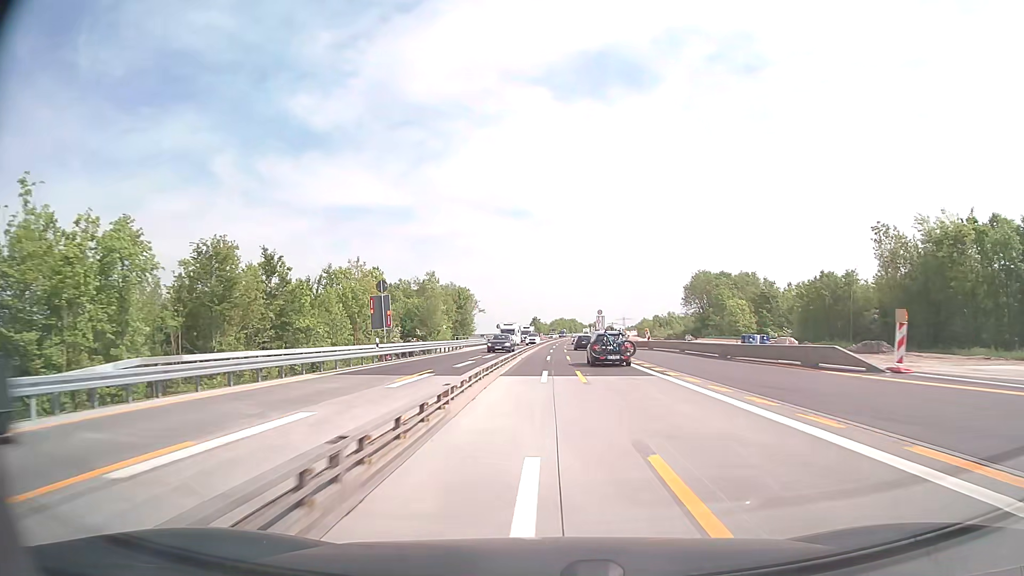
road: motorway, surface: asphalt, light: Day
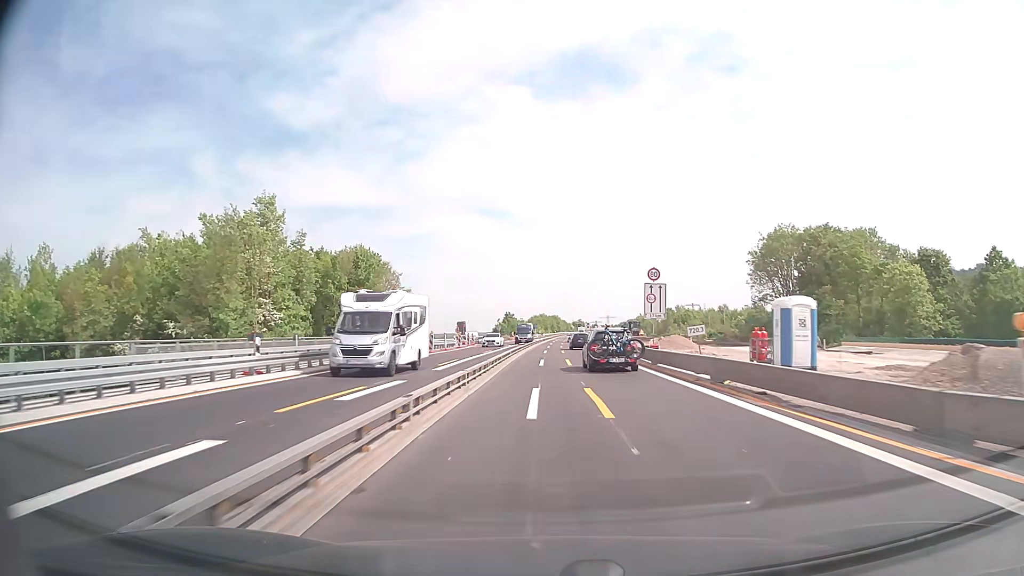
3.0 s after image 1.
(+1.0, +62.6) m; +2°
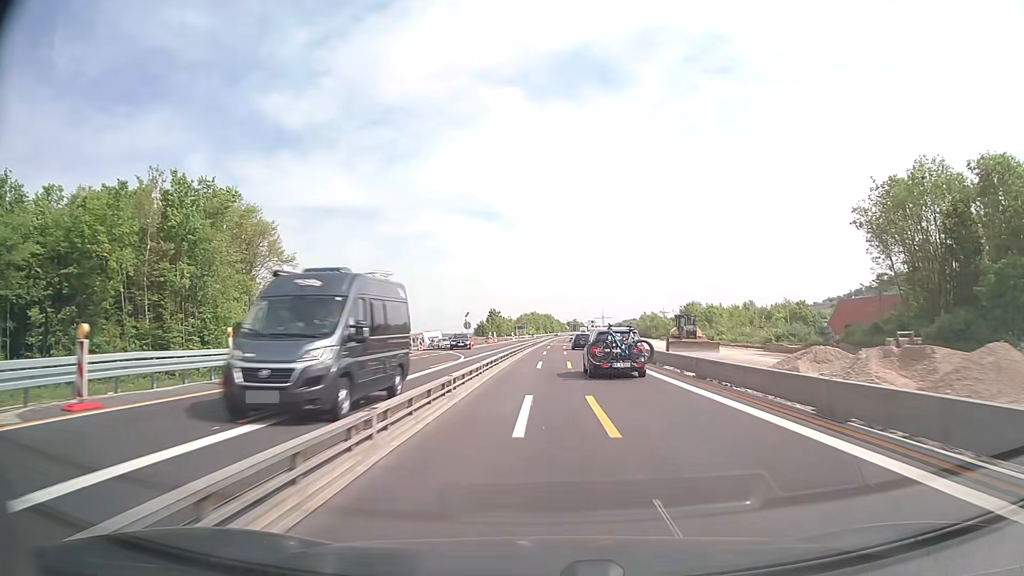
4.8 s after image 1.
(+0.3, +37.5) m; +1°
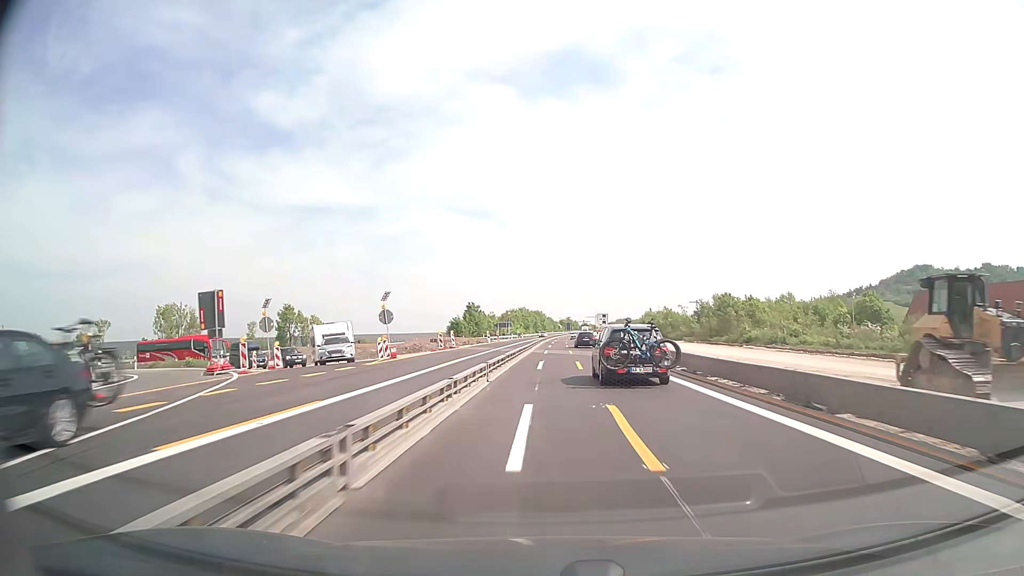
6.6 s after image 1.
(+0.1, +38.1) m; +1°
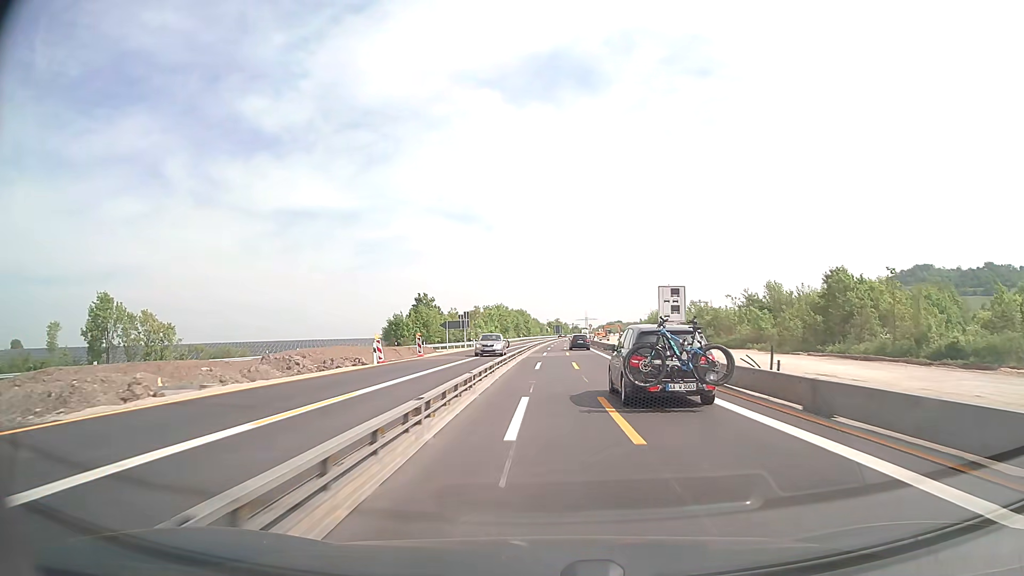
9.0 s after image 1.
(+0.6, +51.7) m; +1°
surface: concrete
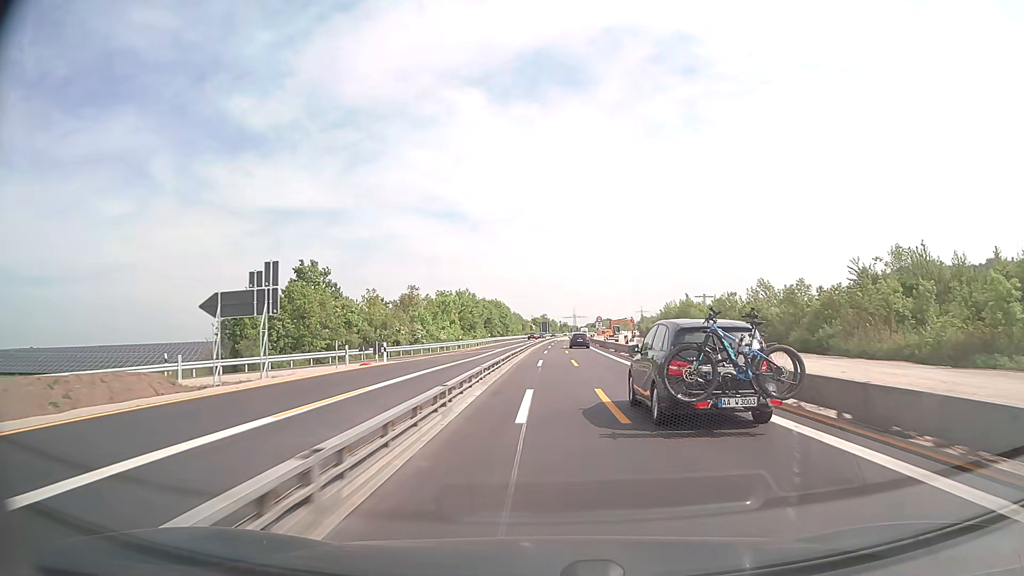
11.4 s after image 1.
(+0.4, +52.3) m; +1°
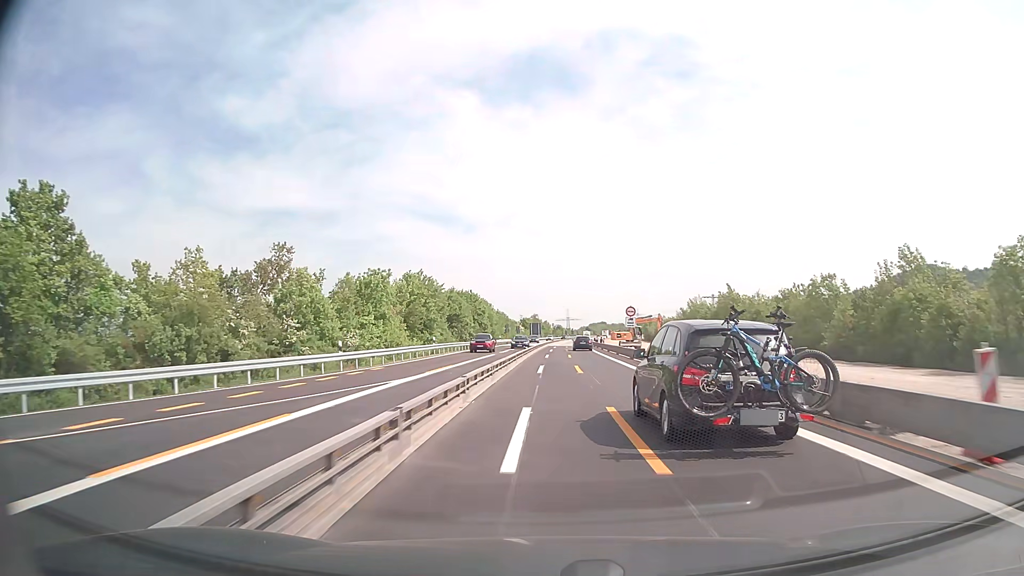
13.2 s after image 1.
(+0.3, +39.2) m; +1°
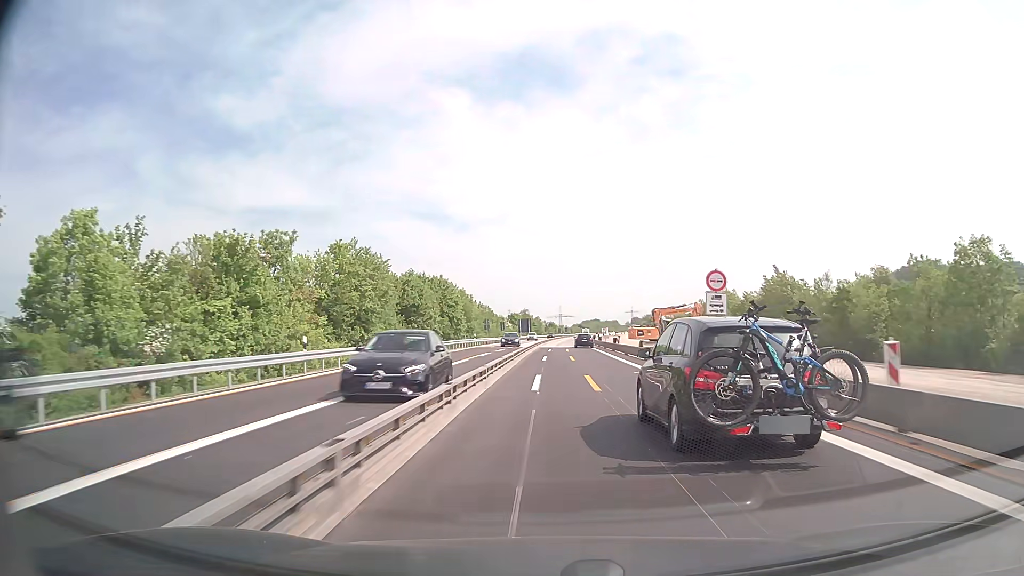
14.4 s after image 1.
(+0.2, +26.5) m; +1°
(0, +10) (0, +20) (0, +30) (0, +40) (0, +50) (+1, +60) (+1, +70) (+1, +80) (+2, +90) (+2, +100) m
